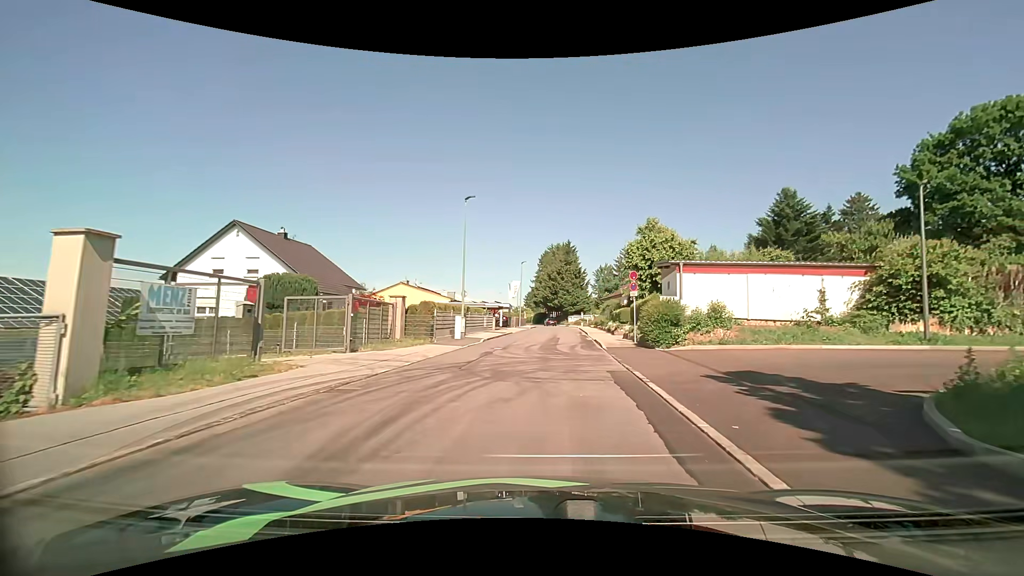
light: Day
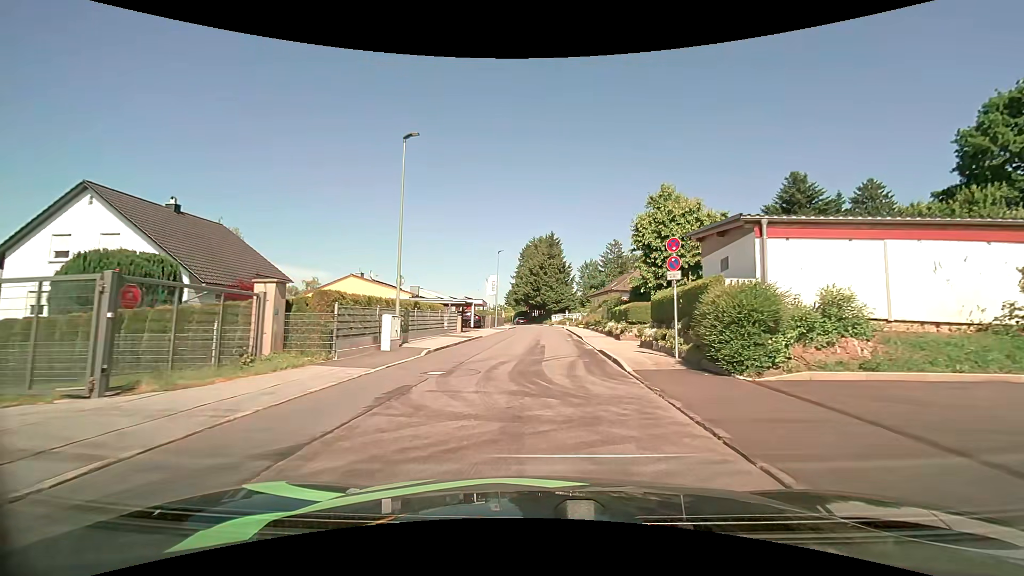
(+0.3, +10.0) m; +3°
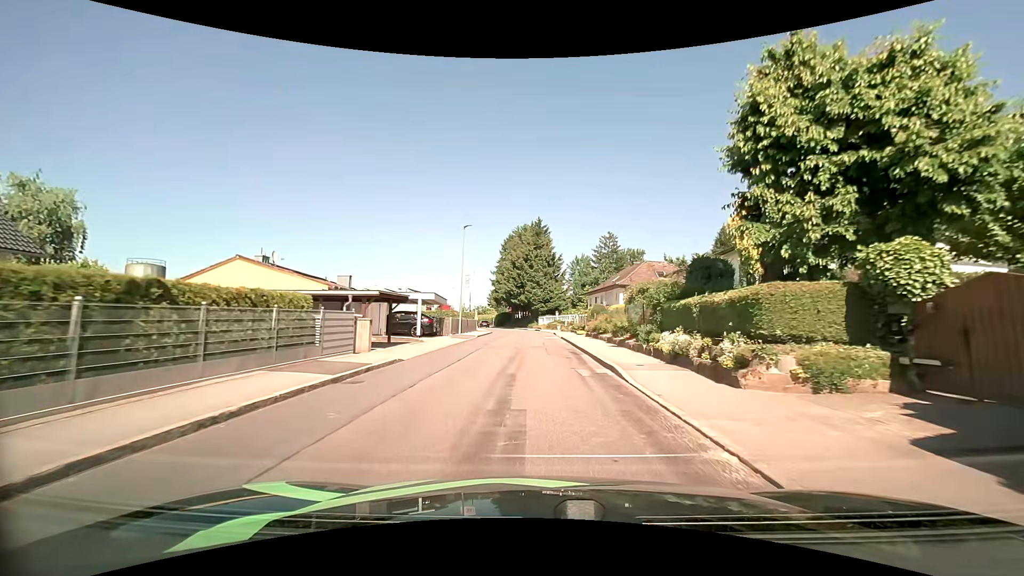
(+0.3, +16.3) m; +2°
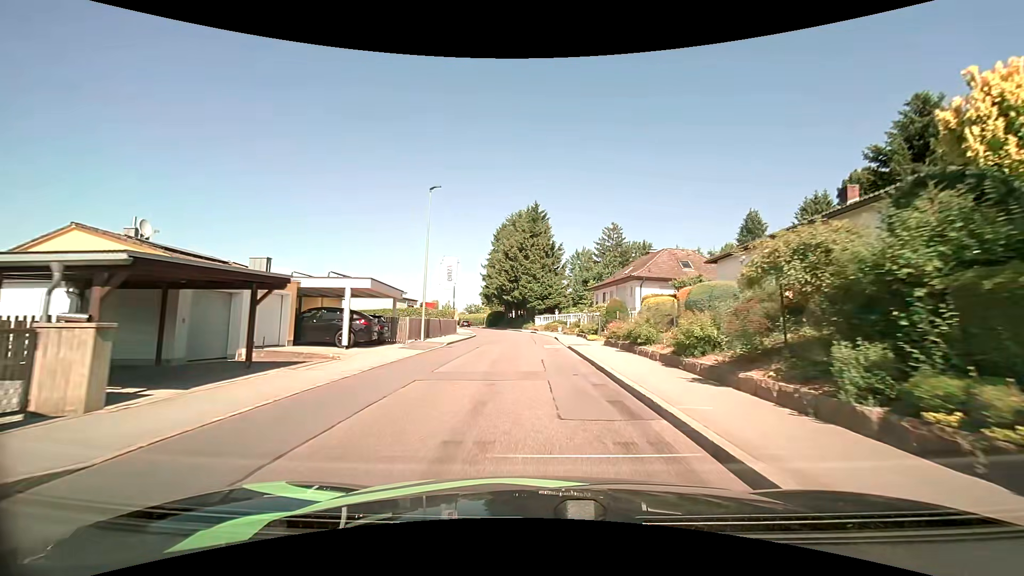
(0.0, +11.3) m; 0°
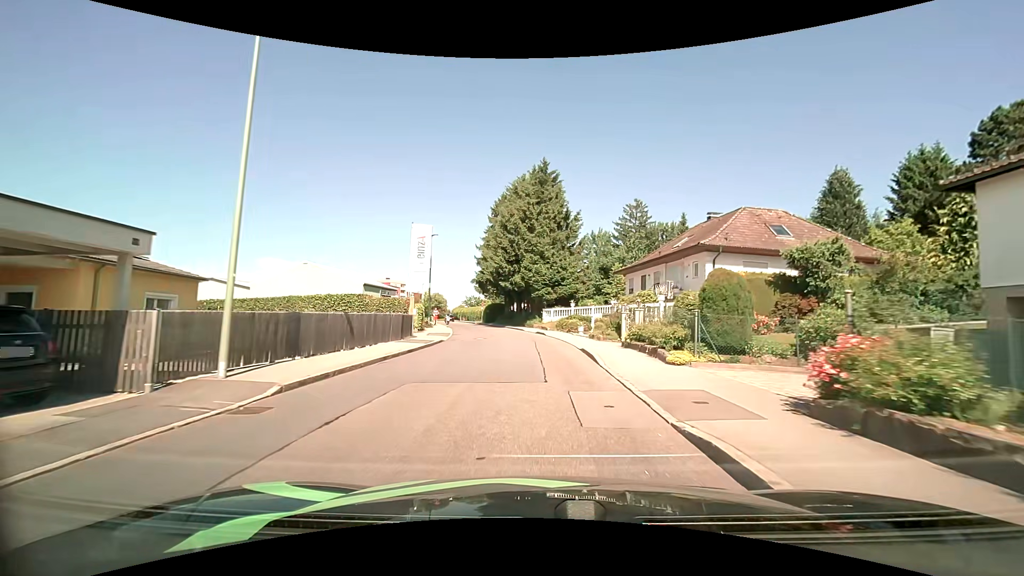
(-0.2, +17.3) m; -1°
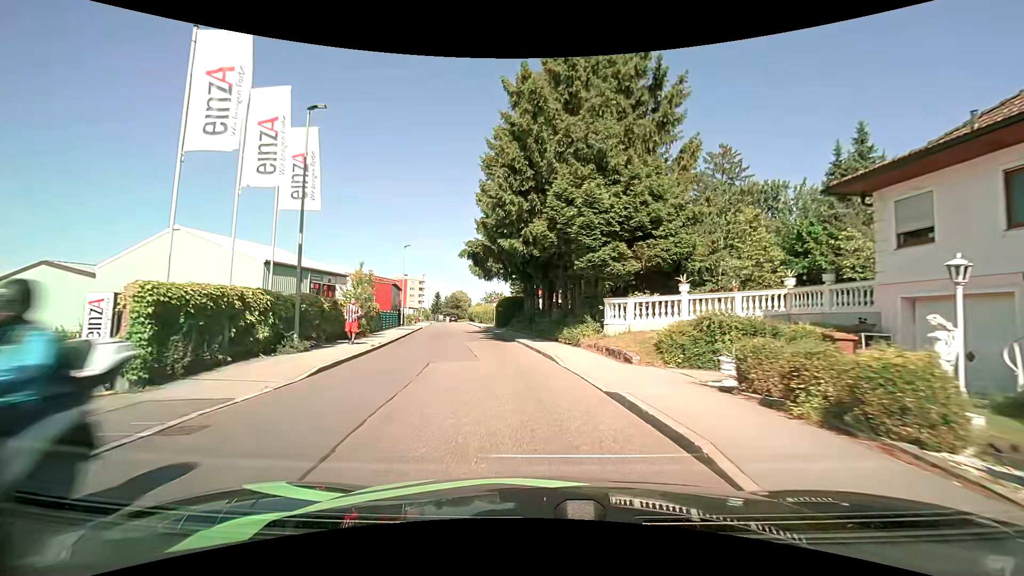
(-0.7, +28.0) m; -4°
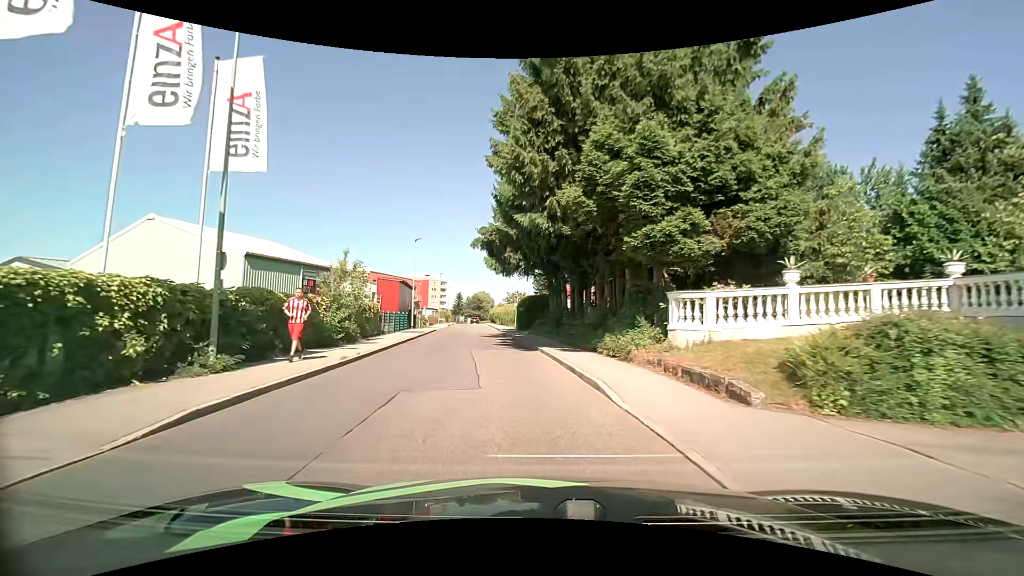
(-0.1, +5.5) m; -3°
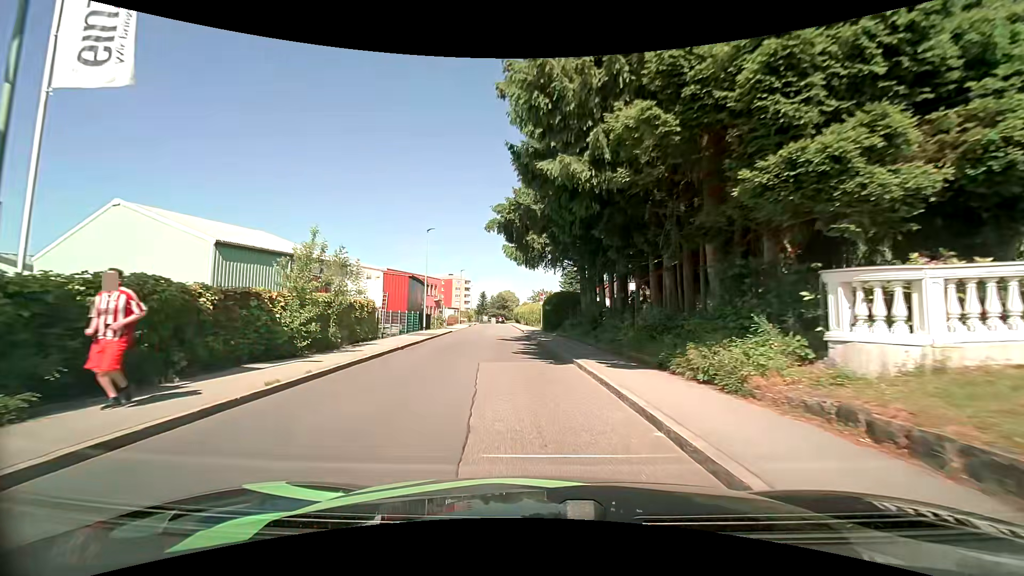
(-0.2, +5.5) m; -3°
(0, +10) (-1, +20) (-2, +30) (-3, +40) (-4, +50) (-5, +60) (-6, +70) (-7, +80) (-7, +90) (-8, +100) m
